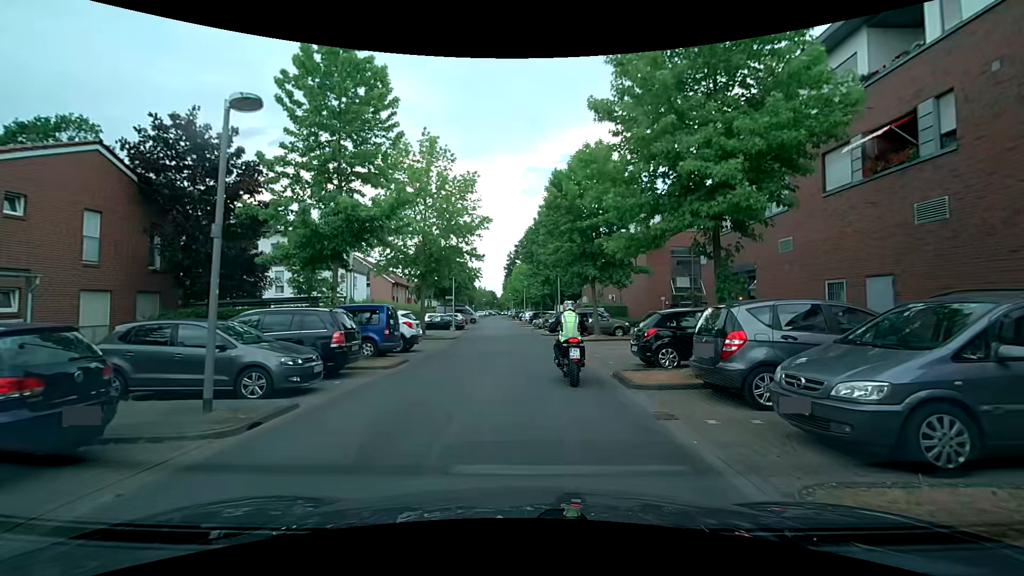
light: Day
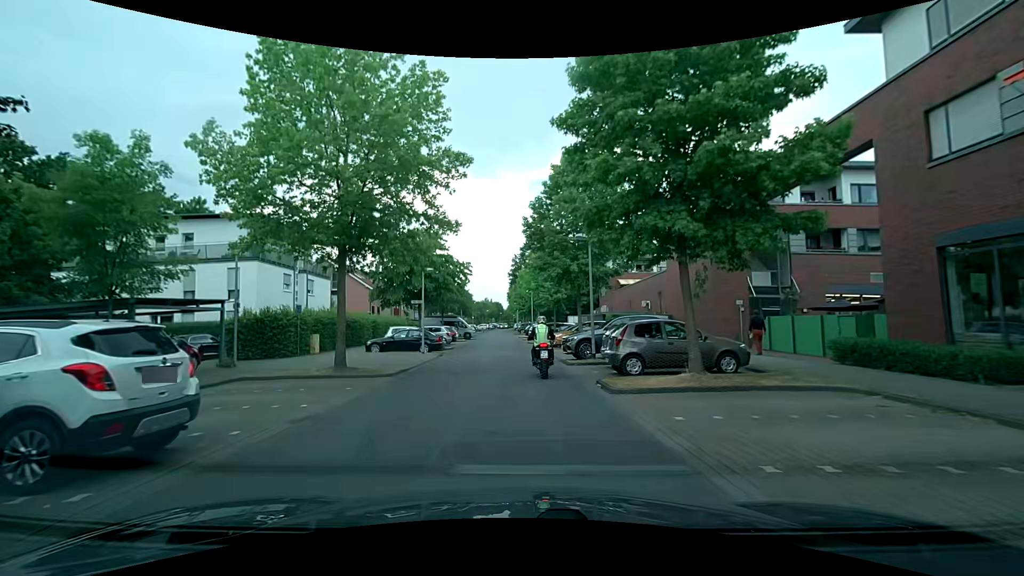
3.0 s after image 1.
(+0.1, +14.5) m; -1°
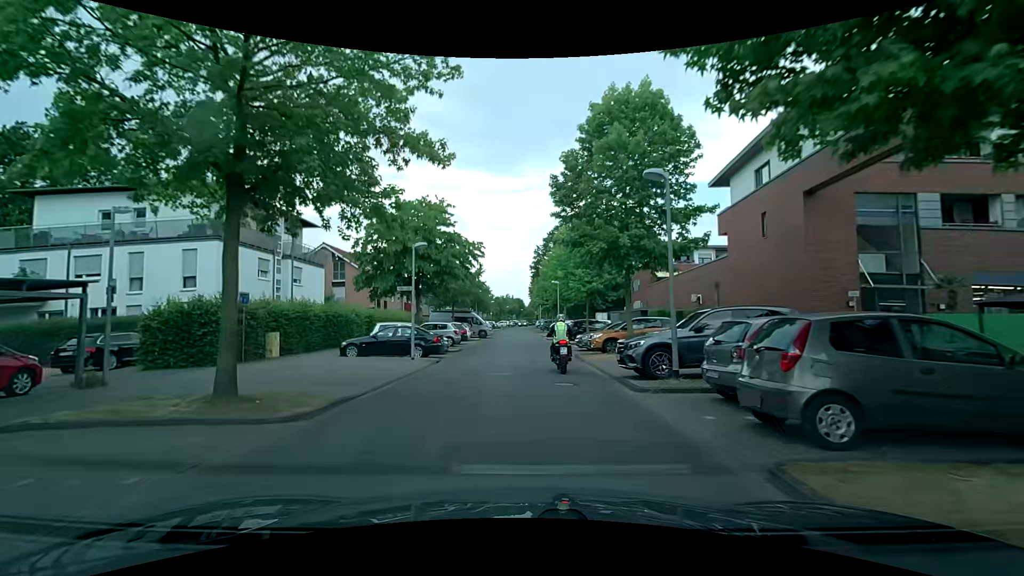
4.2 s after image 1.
(-0.2, +7.6) m; -4°
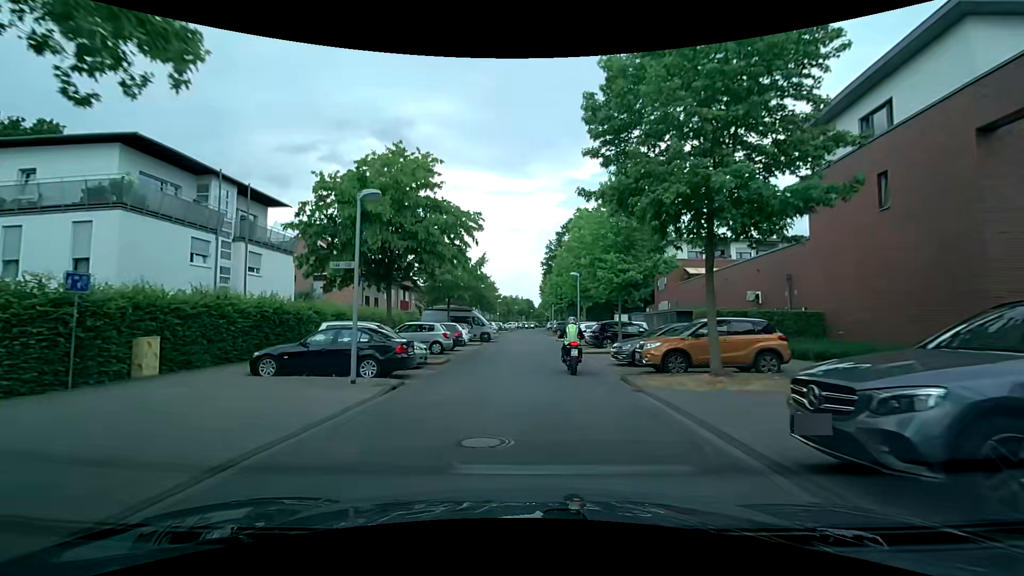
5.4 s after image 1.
(+0.1, +7.9) m; +1°
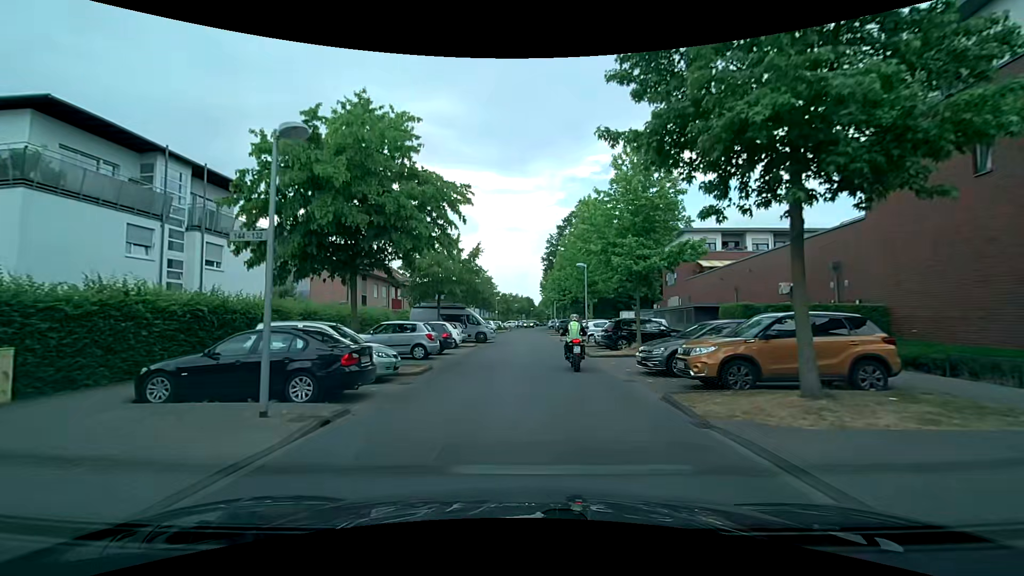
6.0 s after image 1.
(0.0, +4.1) m; 0°
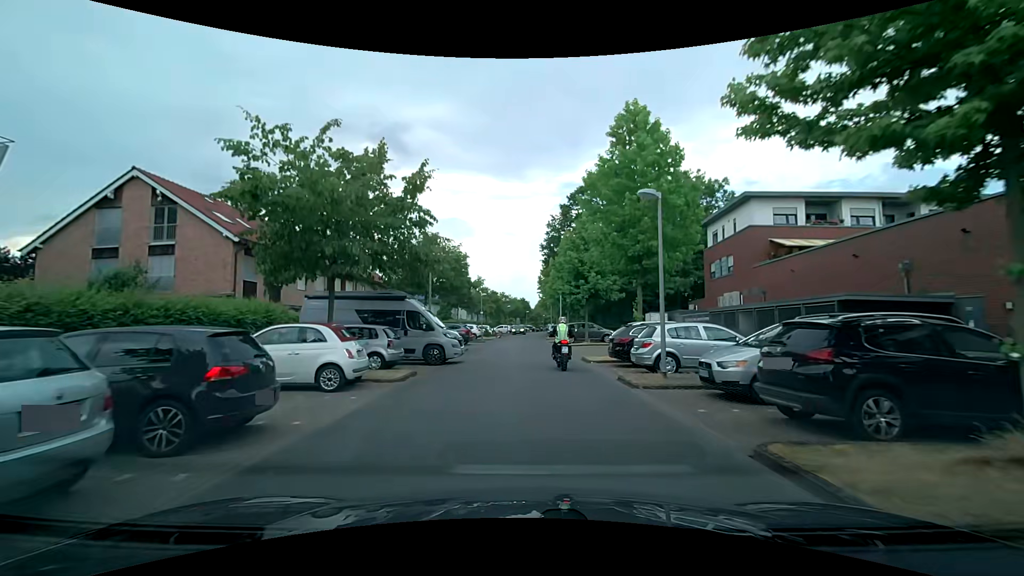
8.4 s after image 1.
(-0.1, +16.7) m; 0°
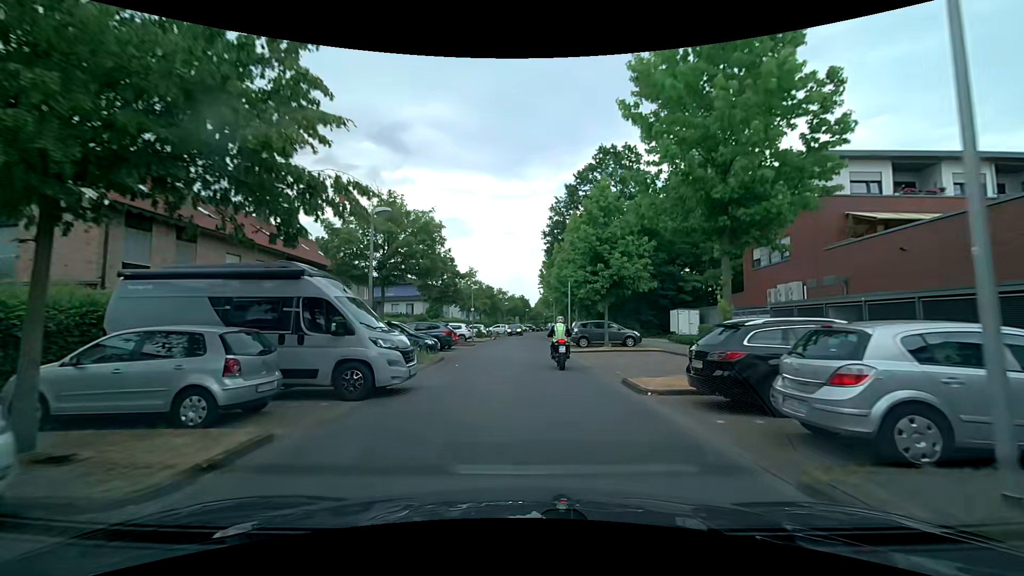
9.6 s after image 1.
(-0.1, +8.6) m; -1°
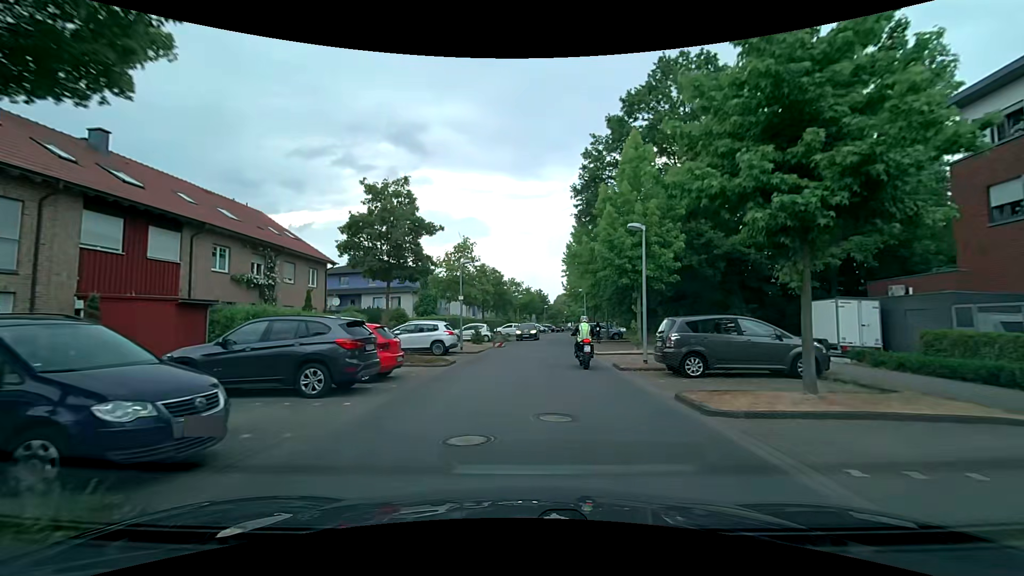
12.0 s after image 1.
(-0.1, +17.3) m; -1°
(0, +10) (0, +20) (+1, +30) (+2, +40) (+3, +50) (+4, +60) (+5, +70) (+7, +80) (+8, +89) (+10, +99) m
